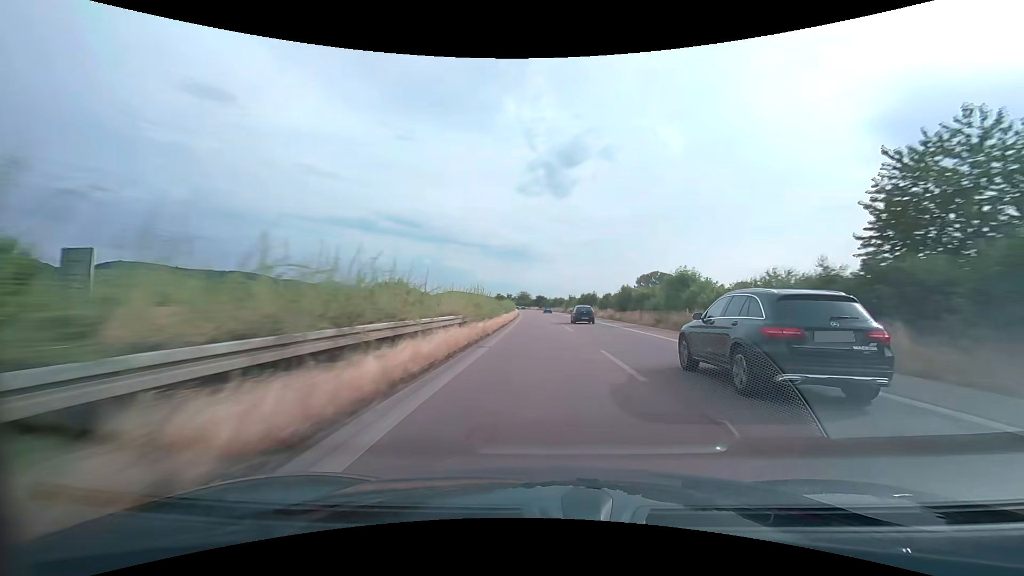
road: trunk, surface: asphalt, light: Day
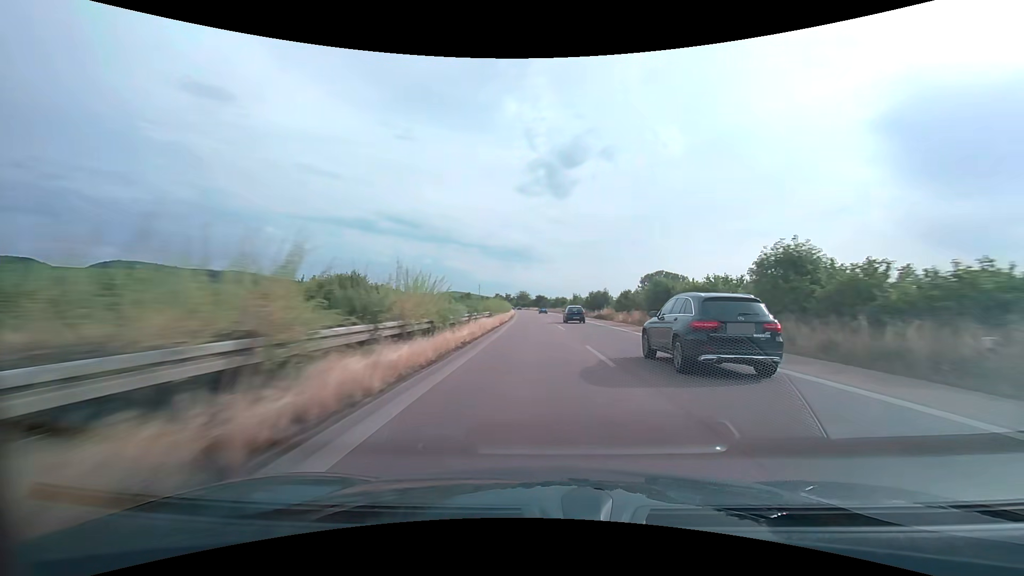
(0.0, +15.8) m; 0°
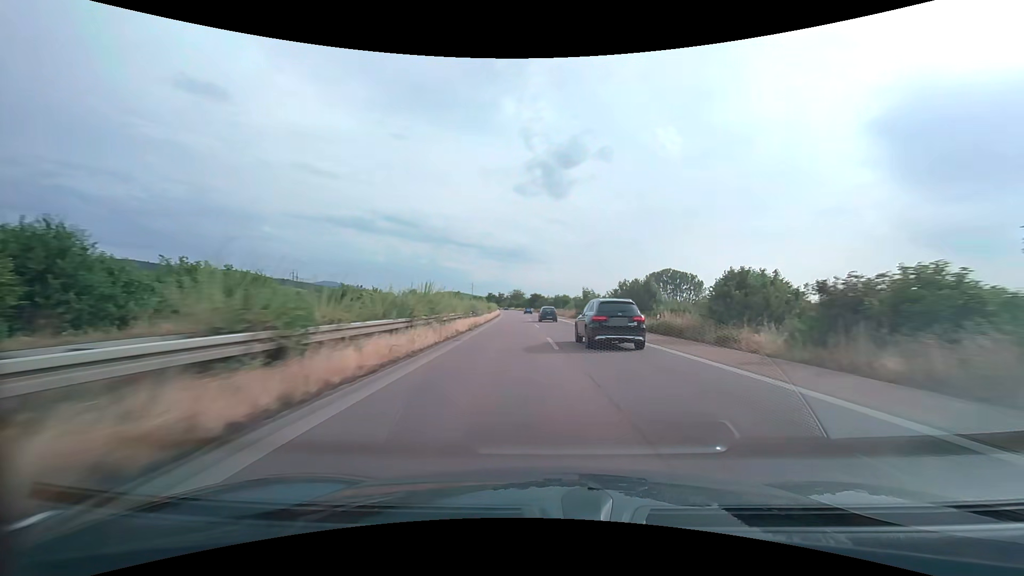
(+0.1, +31.6) m; 0°
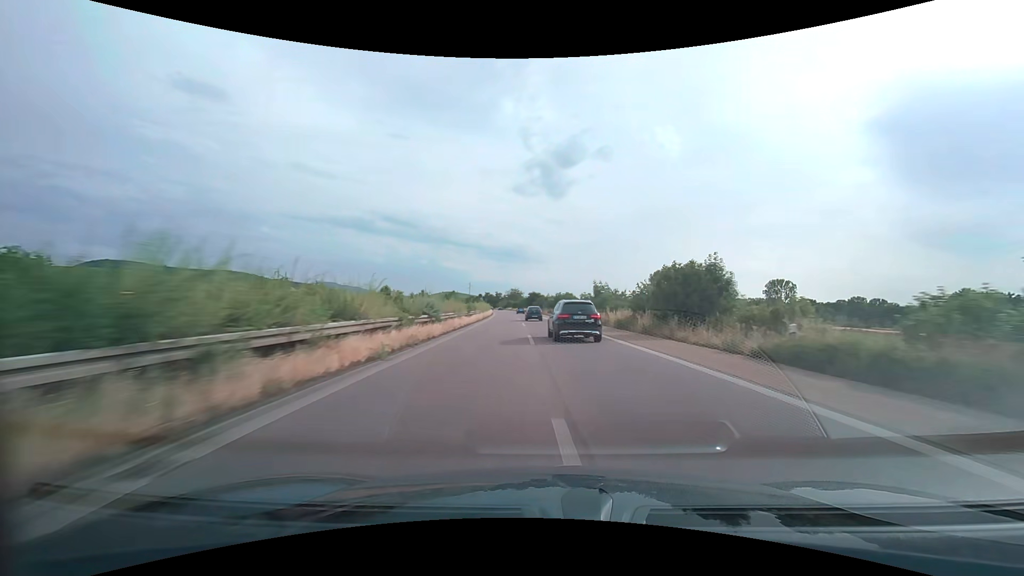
(0.0, +15.8) m; 0°
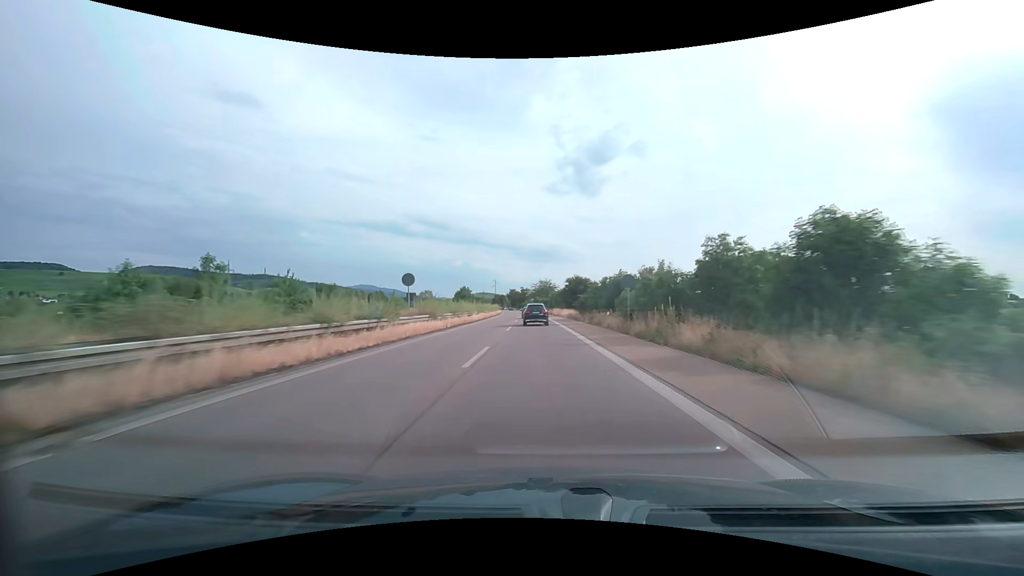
(-2.6, +79.0) m; -4°
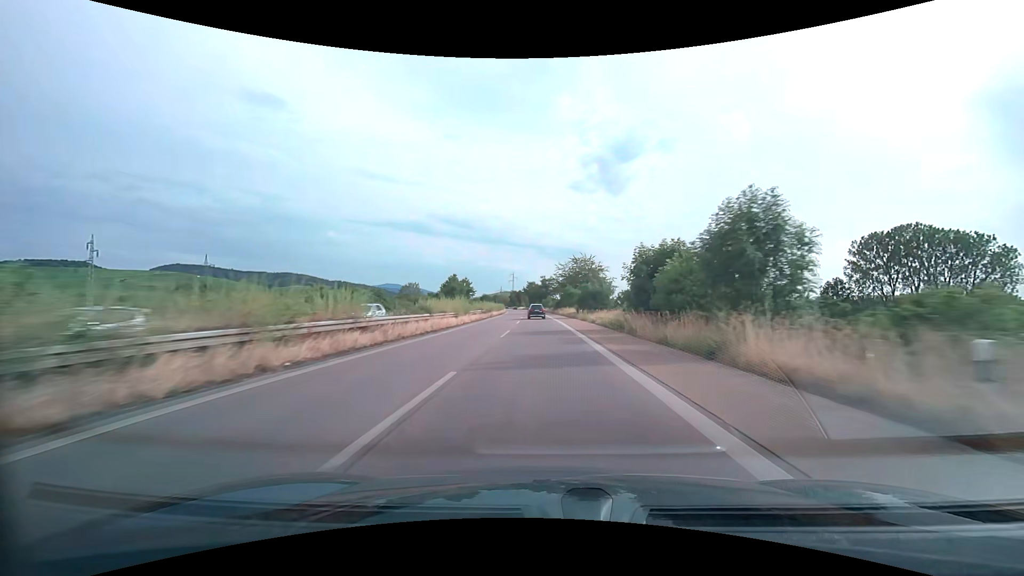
(-2.1, +79.1) m; -3°
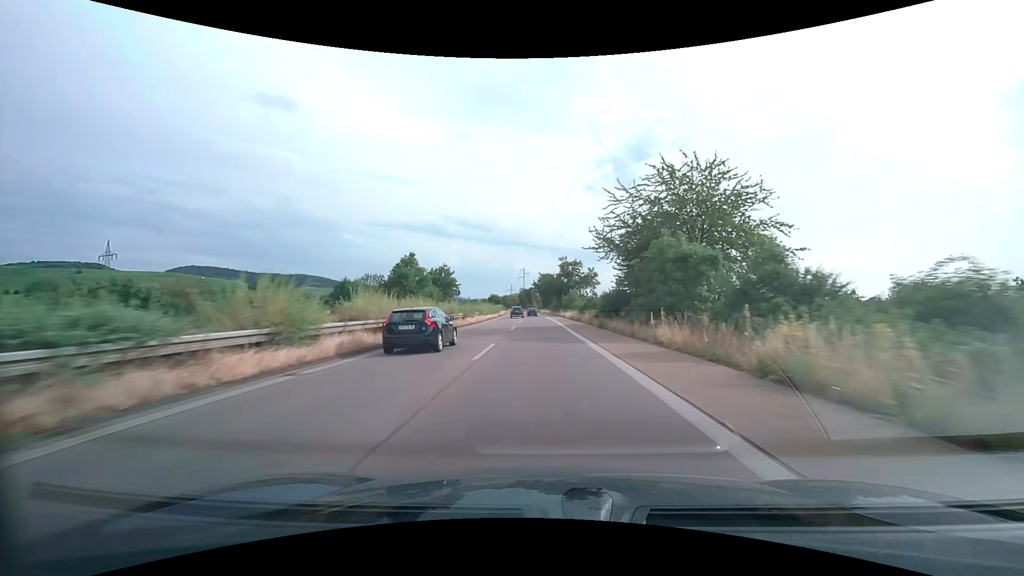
(-1.0, +63.3) m; -2°
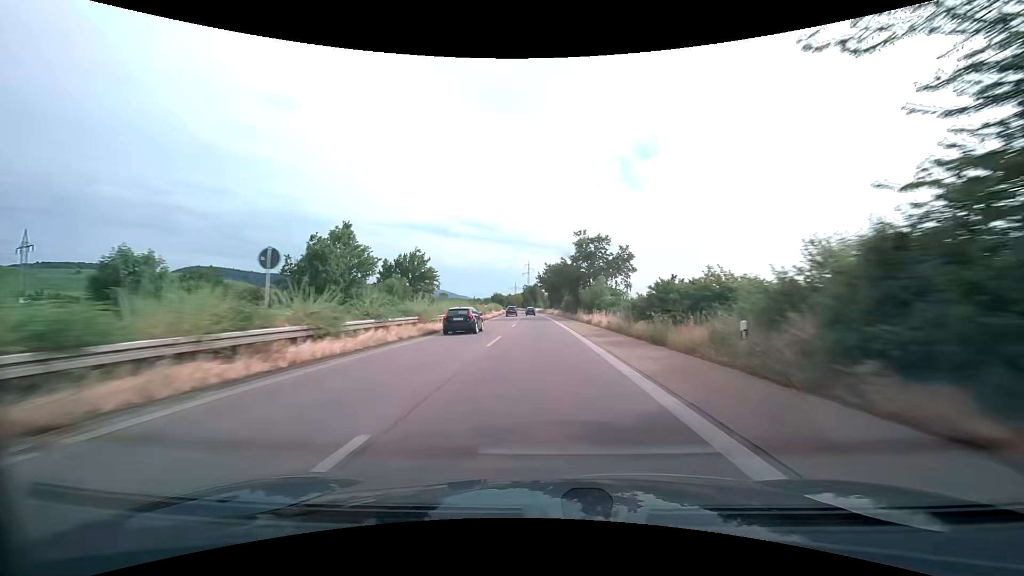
(-0.2, +31.7) m; -1°
(0, +10) (0, +20) (0, +30) (0, +40) (-1, +50) (-1, +60) (-1, +70) (-2, +80) (-2, +90) (-3, +100) m
